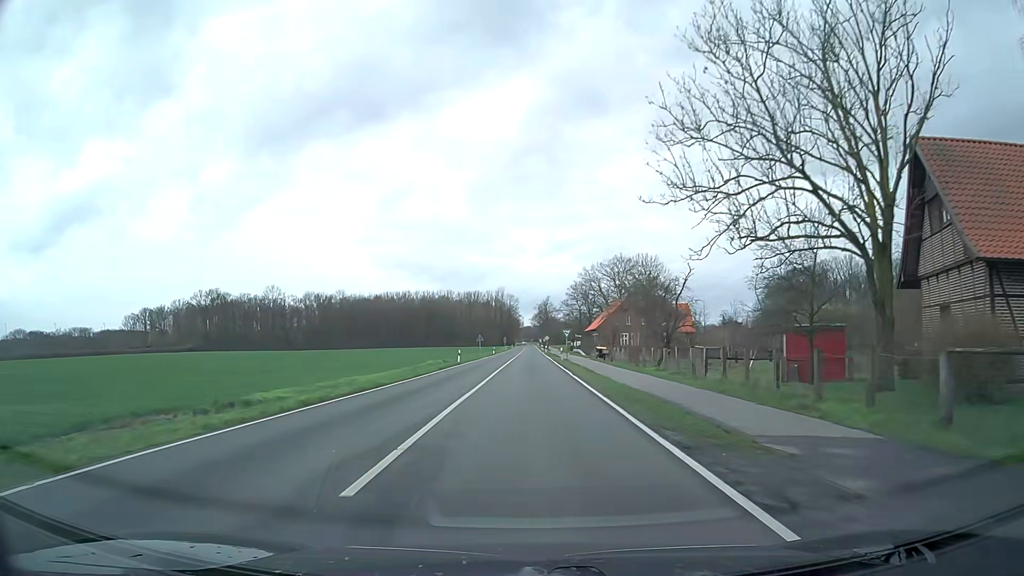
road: secondary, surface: asphalt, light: Day
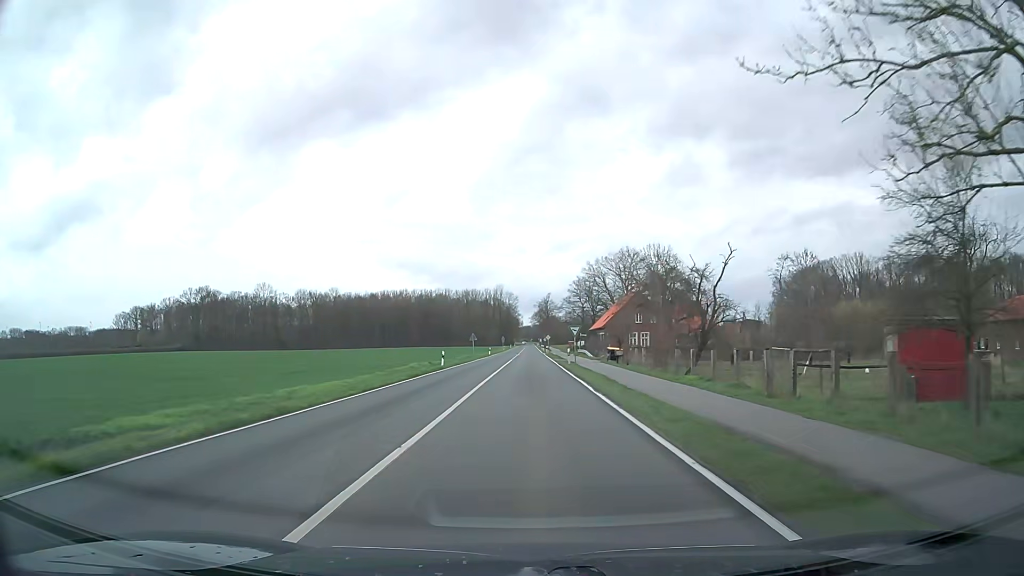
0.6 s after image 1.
(+0.1, +9.8) m; 0°
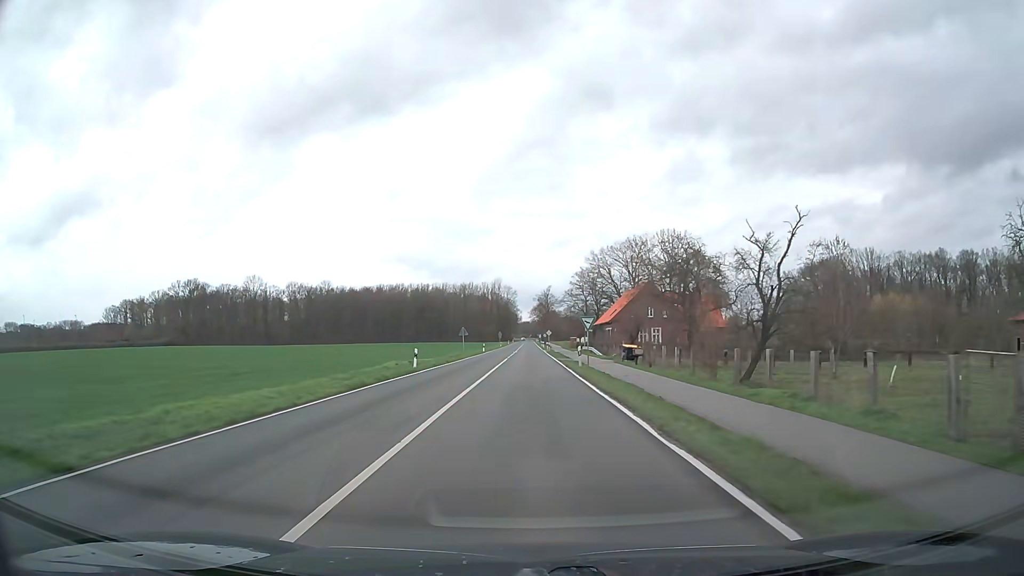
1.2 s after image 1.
(0.0, +10.1) m; 0°
